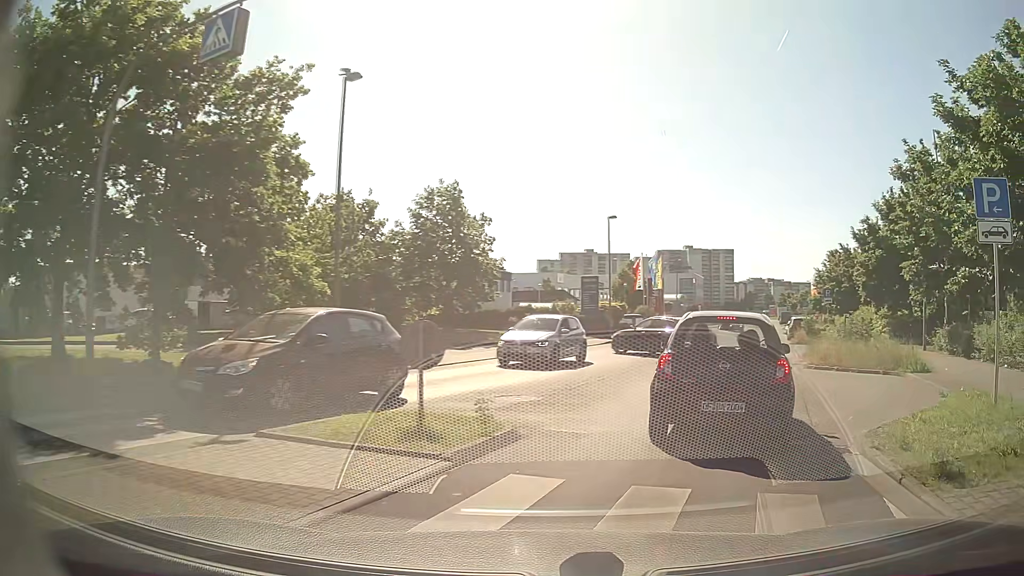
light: Day
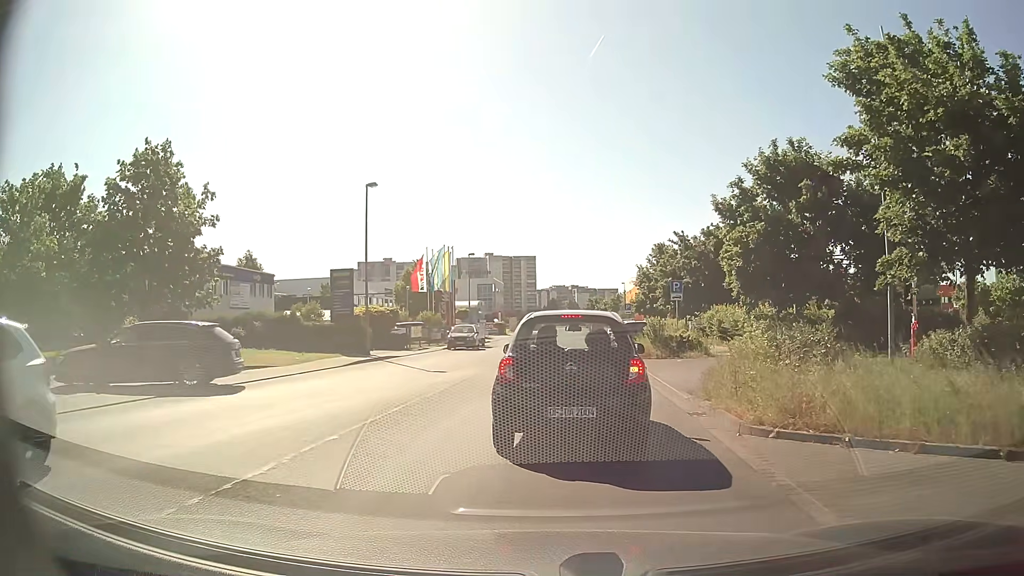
(+2.7, +12.1) m; +18°
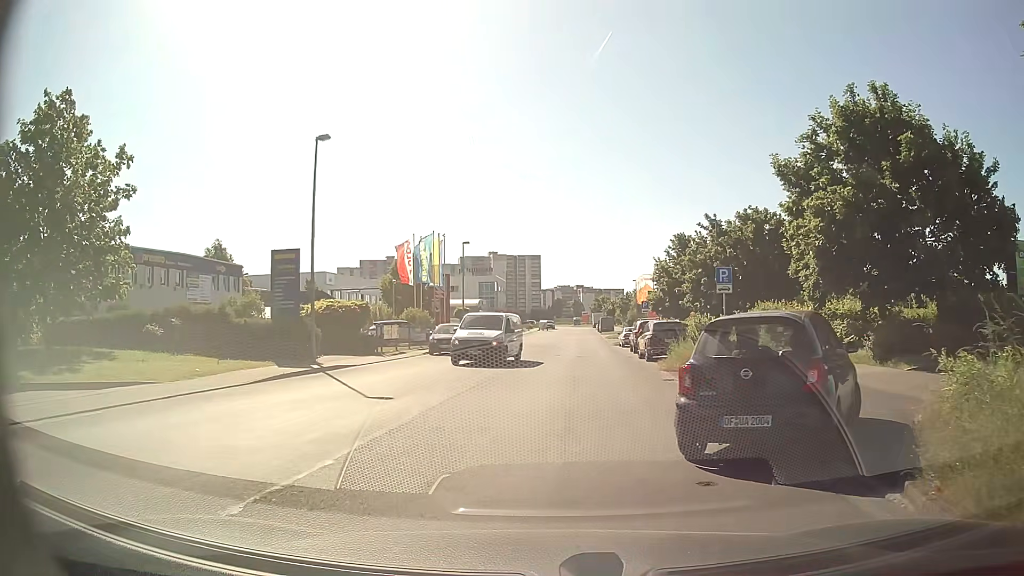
(-0.1, +7.7) m; -1°
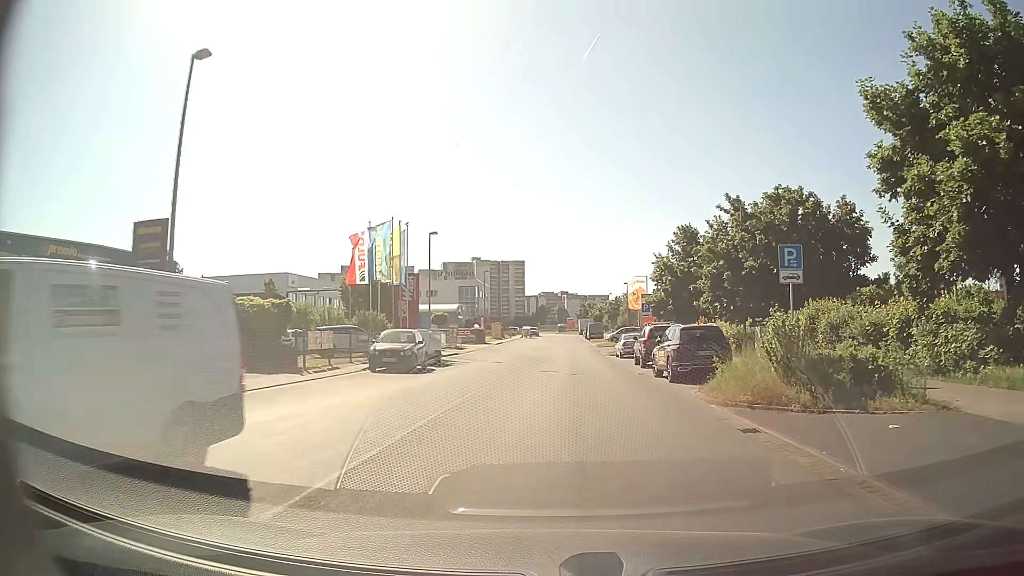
(+0.1, +8.7) m; +1°
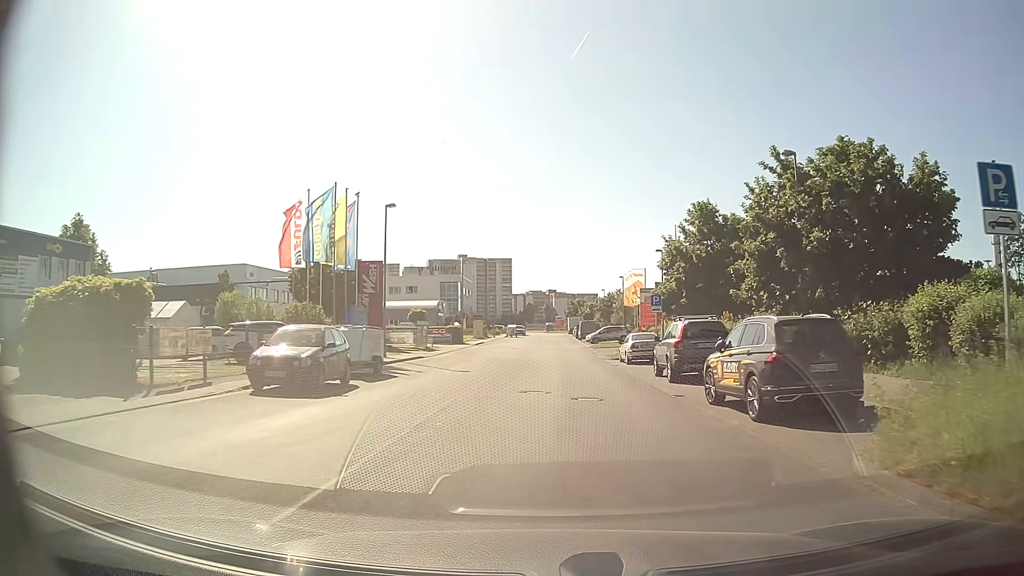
(+0.1, +9.4) m; +2°
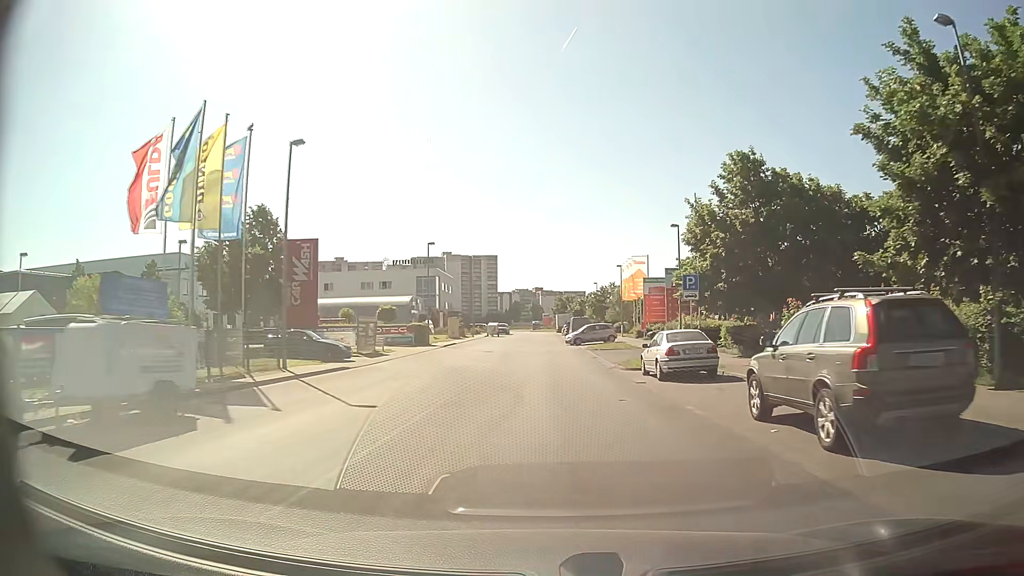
(+0.1, +12.1) m; +1°
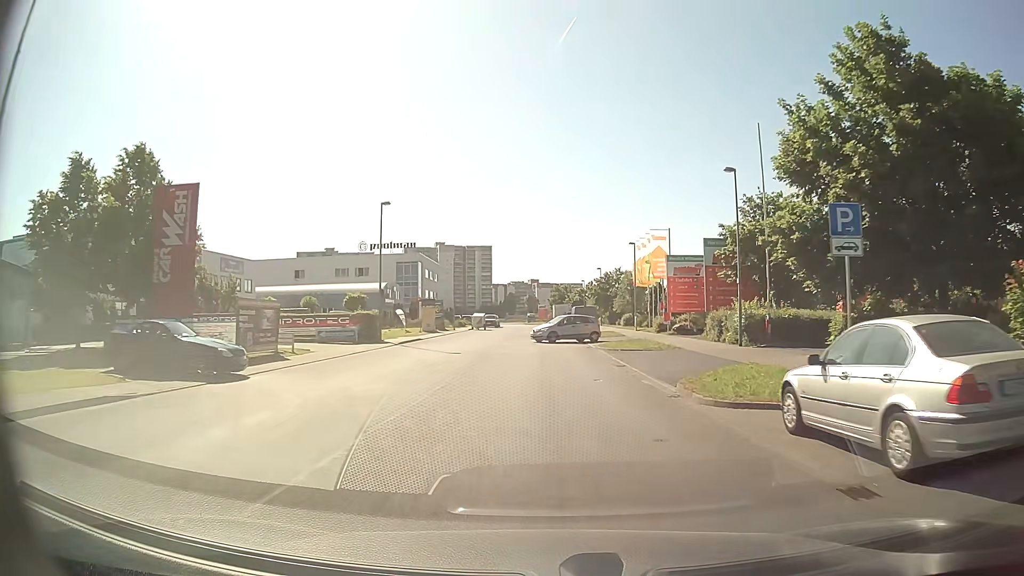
(0.0, +13.9) m; 0°
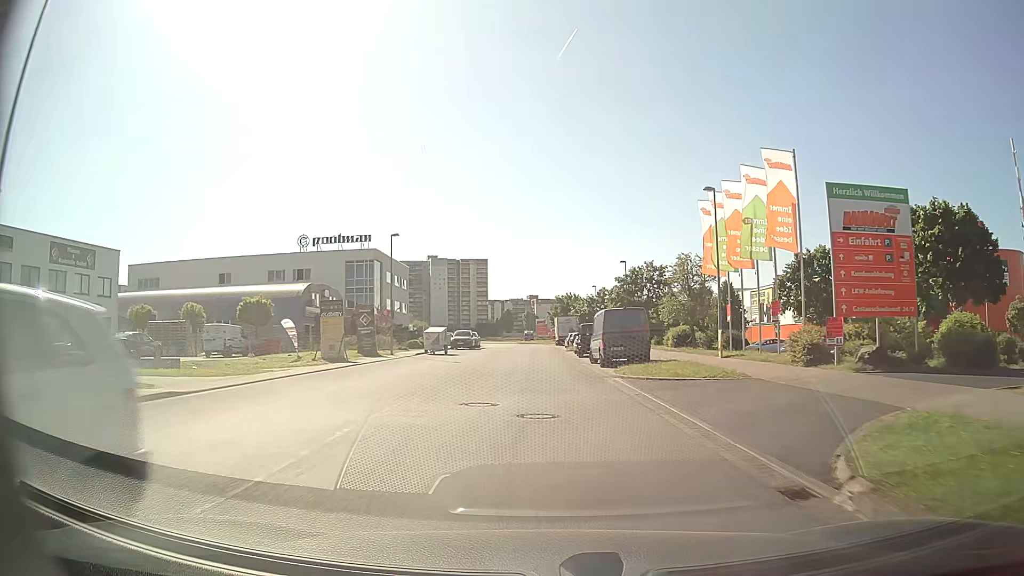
(+0.1, +28.6) m; 0°
(0, +10) (0, +20) (0, +30) (-1, +40) (-1, +50) (-1, +60) (-1, +70) (-2, +80) (-3, +90) (-5, +100) m
